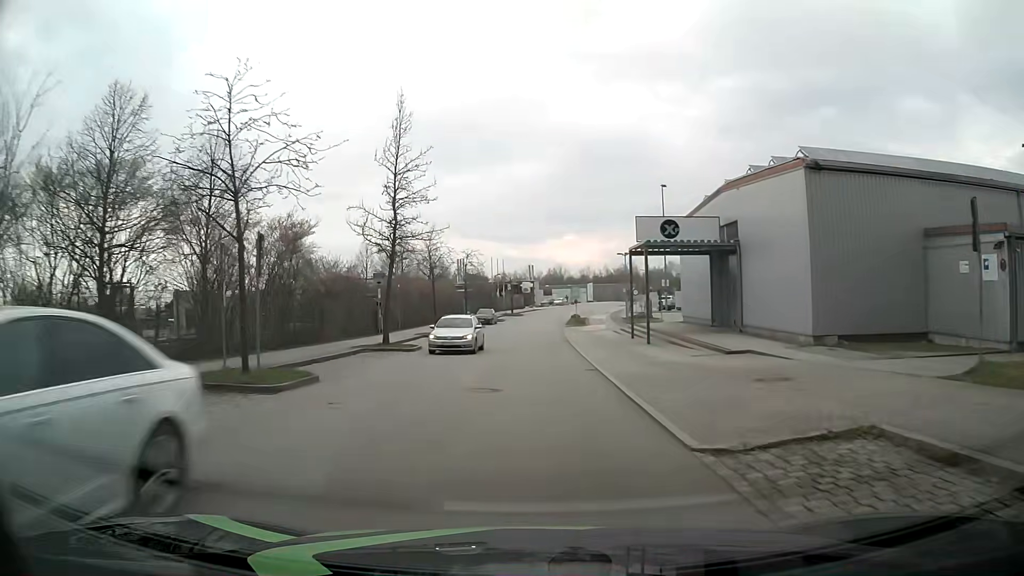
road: residential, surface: asphalt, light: Day
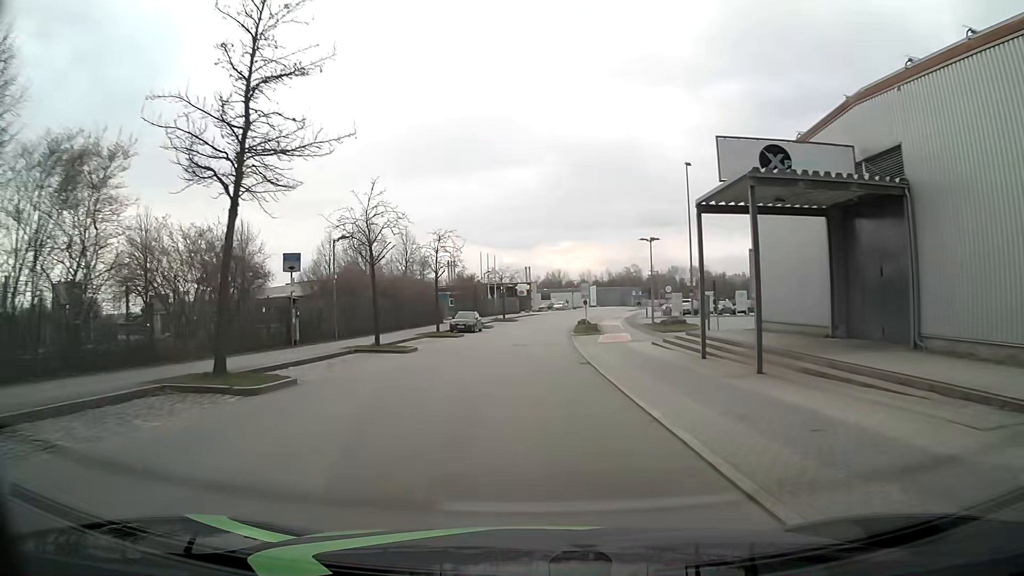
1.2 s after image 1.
(+0.1, +15.3) m; +1°
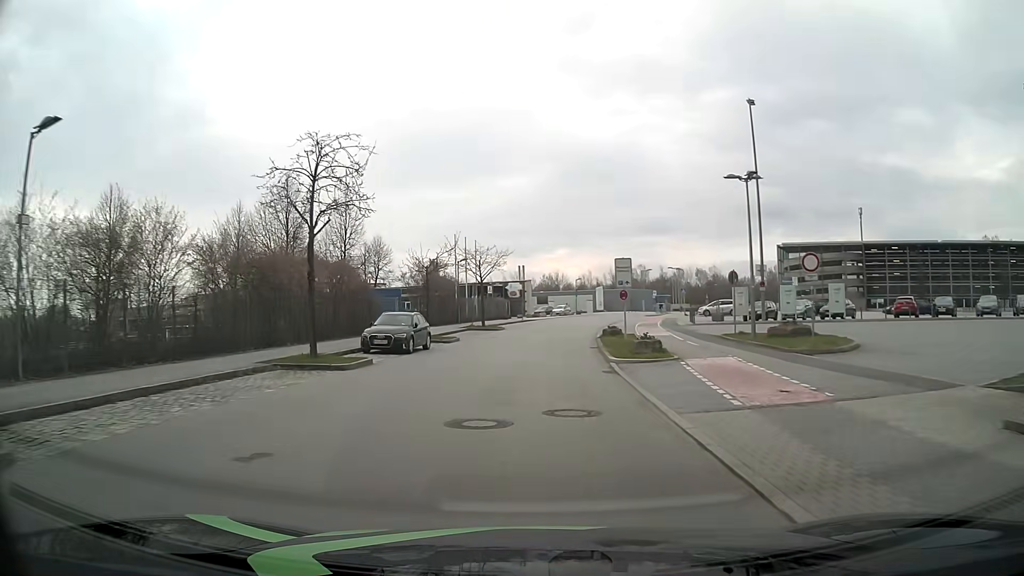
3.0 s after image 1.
(0.0, +22.9) m; 0°
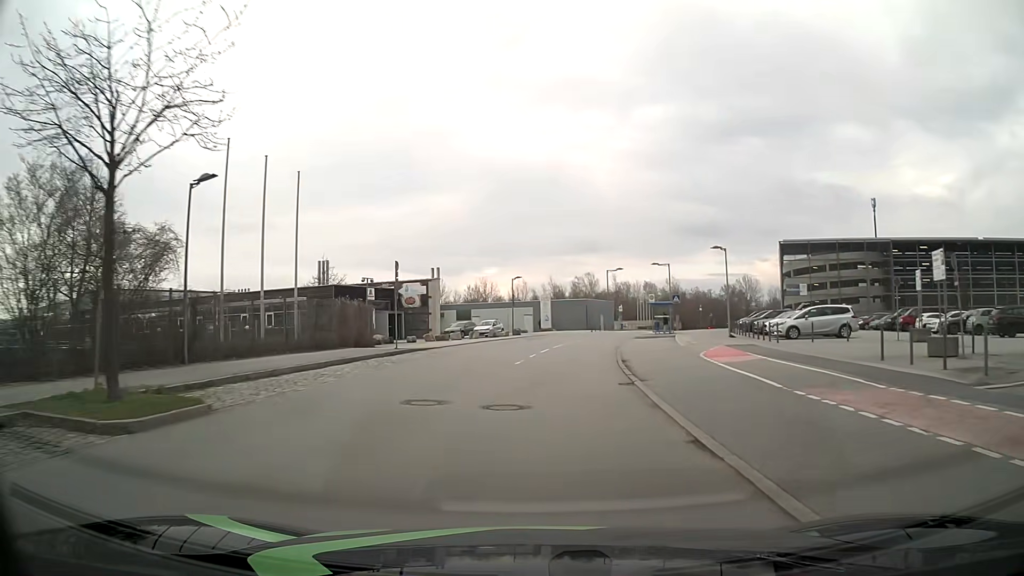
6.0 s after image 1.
(+1.7, +37.1) m; +6°
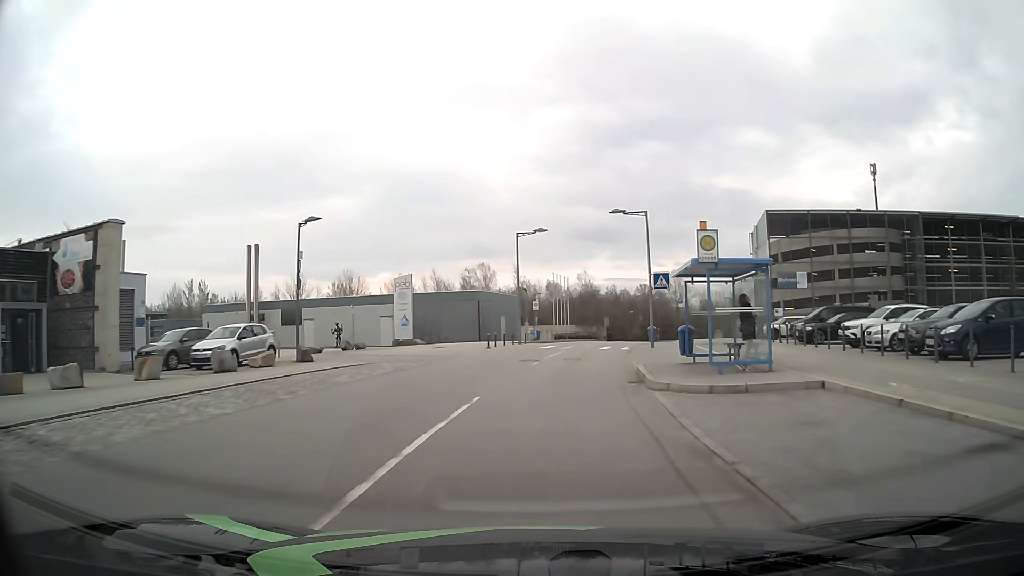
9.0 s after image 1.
(+2.7, +36.0) m; +9°
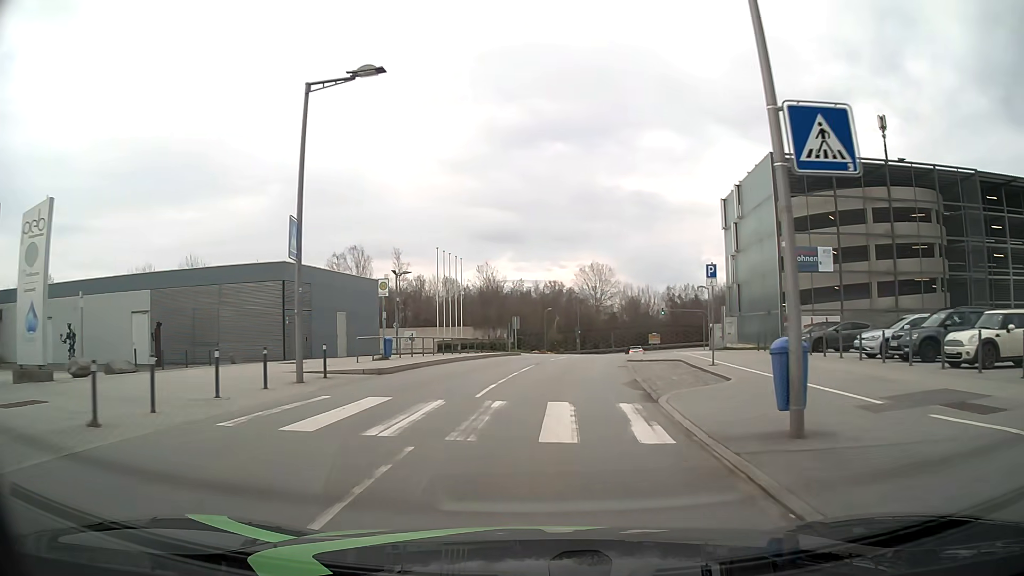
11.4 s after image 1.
(+1.8, +27.6) m; +8°
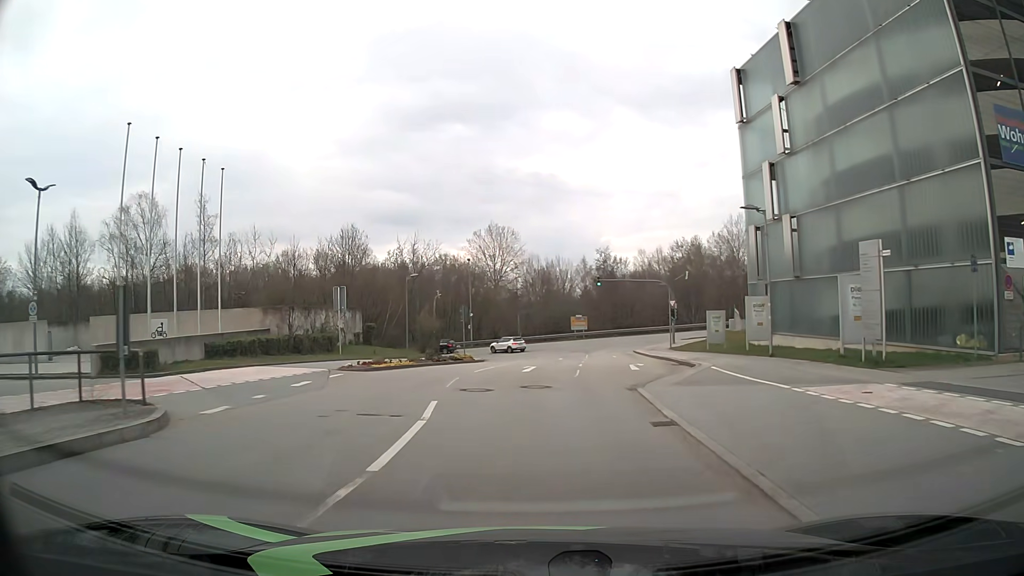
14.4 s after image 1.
(+2.7, +32.1) m; +9°
